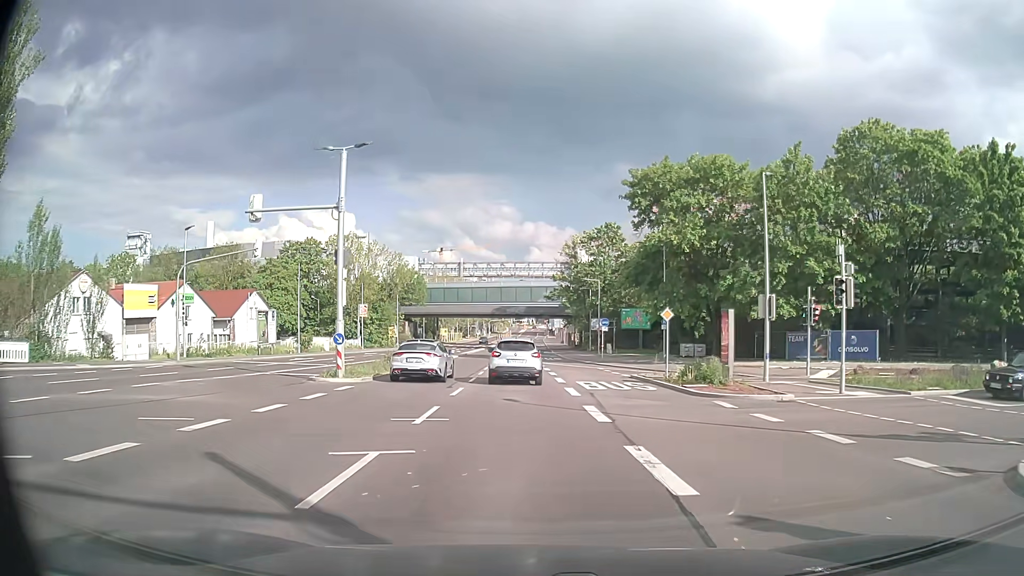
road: secondary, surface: asphalt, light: Day
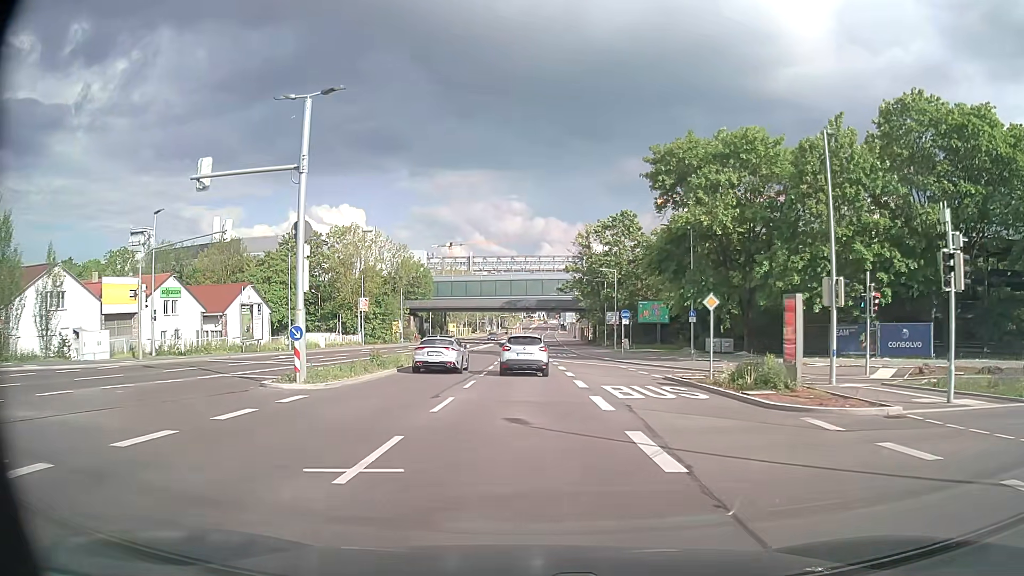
(-0.1, +5.3) m; -2°
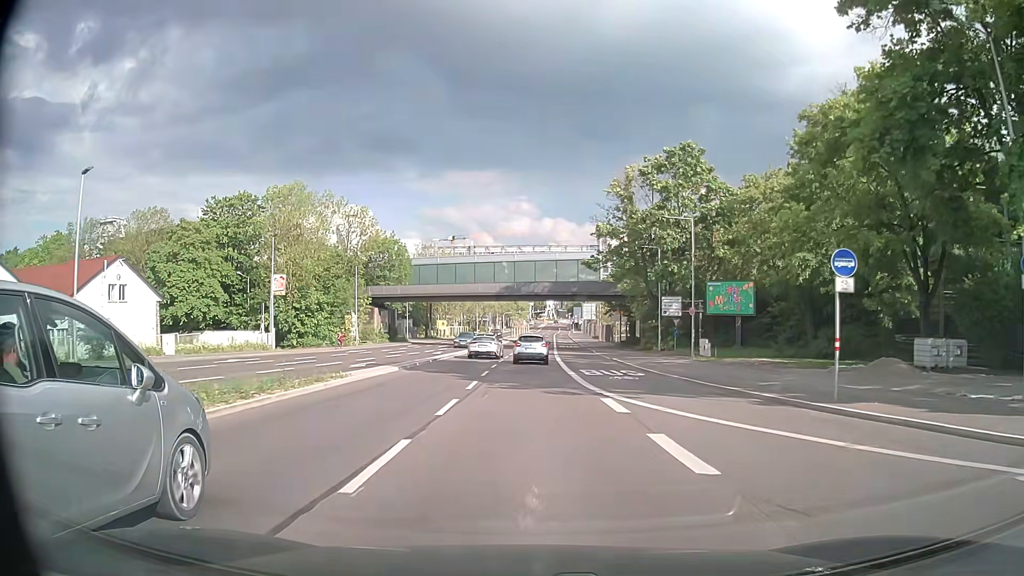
(+0.1, +30.8) m; 0°
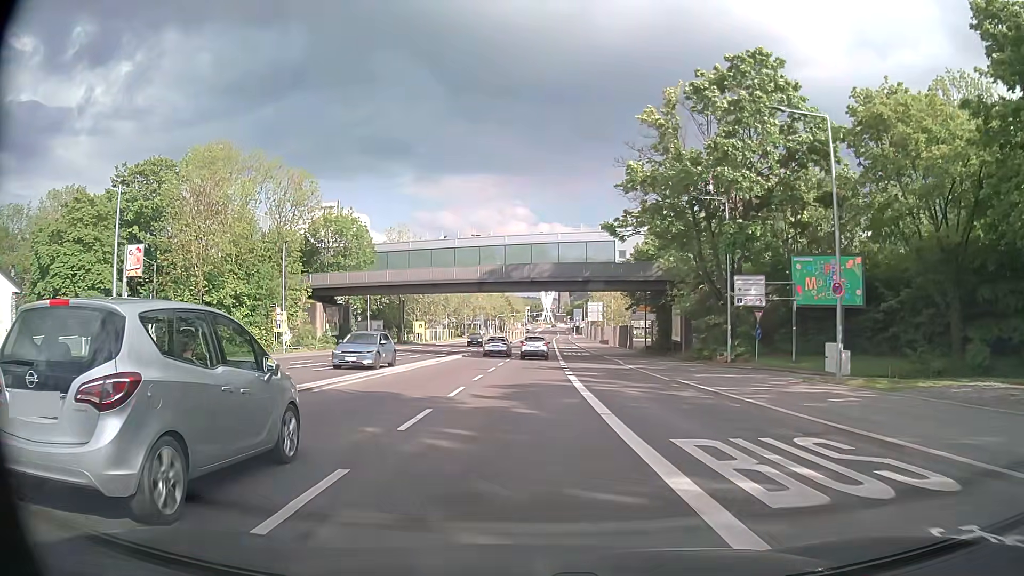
(+0.2, +20.1) m; 0°
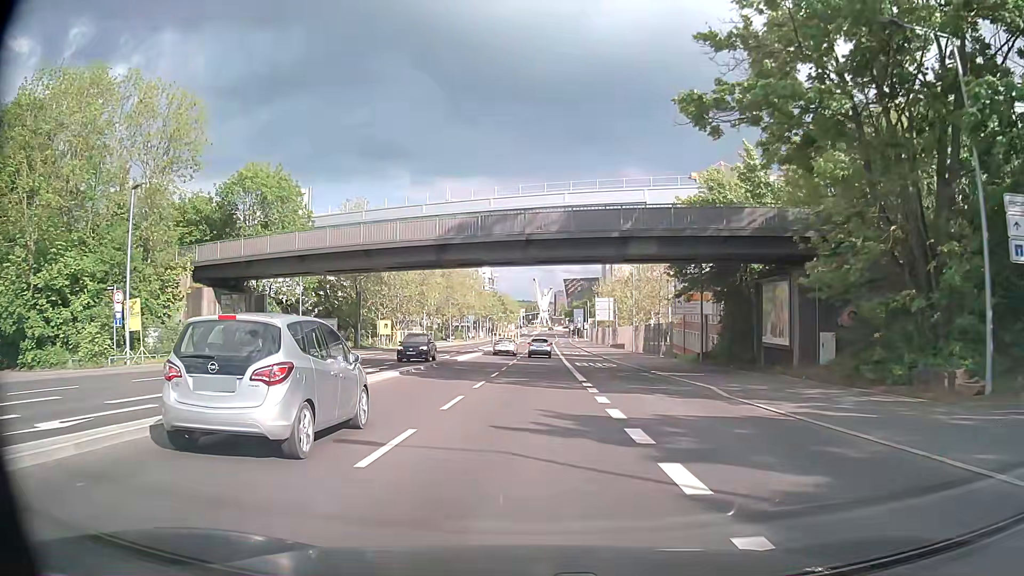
(0.0, +20.9) m; +1°
(0, +10) (0, +20) (0, +30) (+1, +40) (+1, +50) (+1, +60) (+1, +70) (+1, +80) (+2, +90) (+2, +100) m
